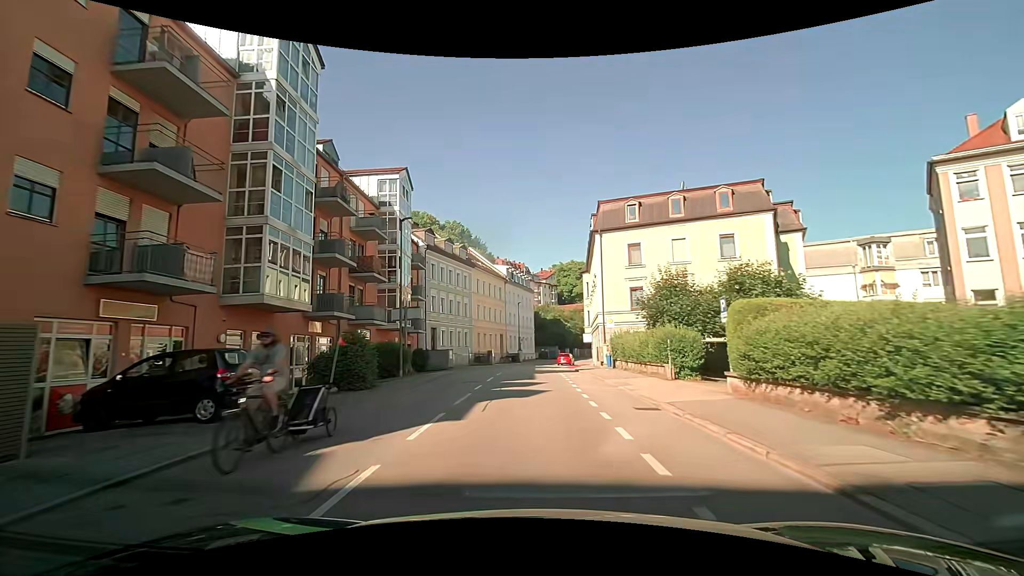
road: tertiary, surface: asphalt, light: Day
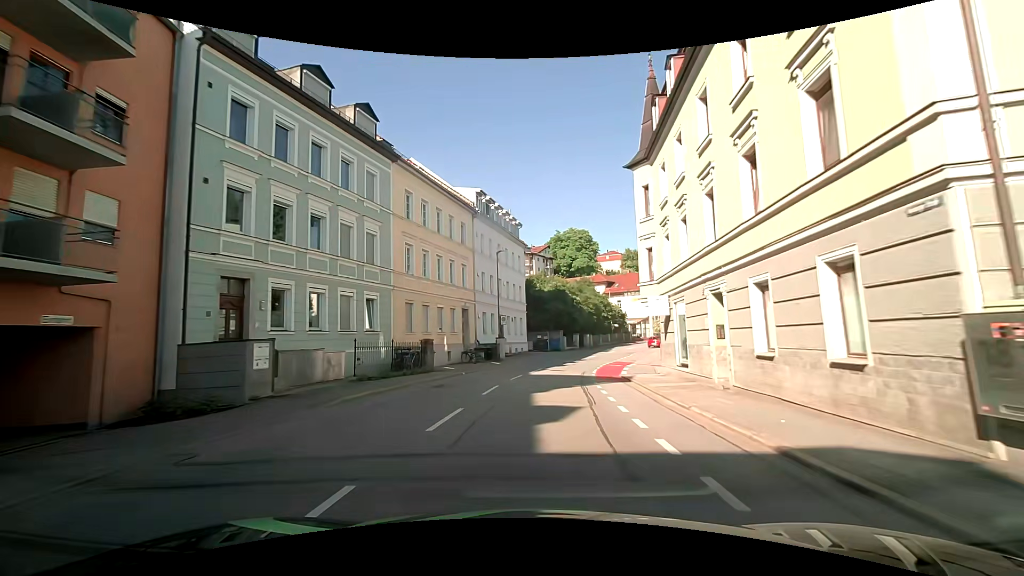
(+0.3, +31.2) m; +1°
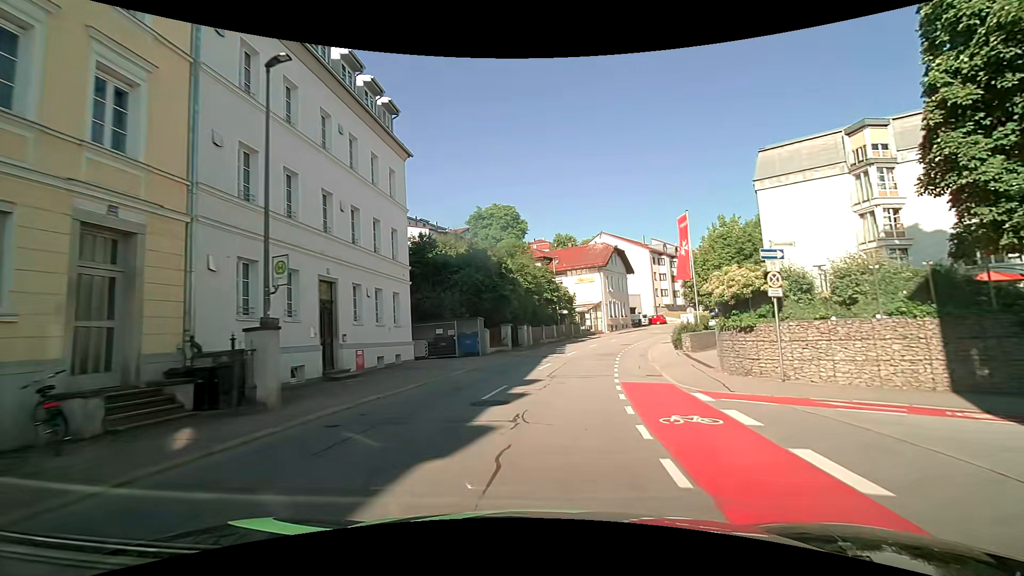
(+1.8, +25.3) m; +9°
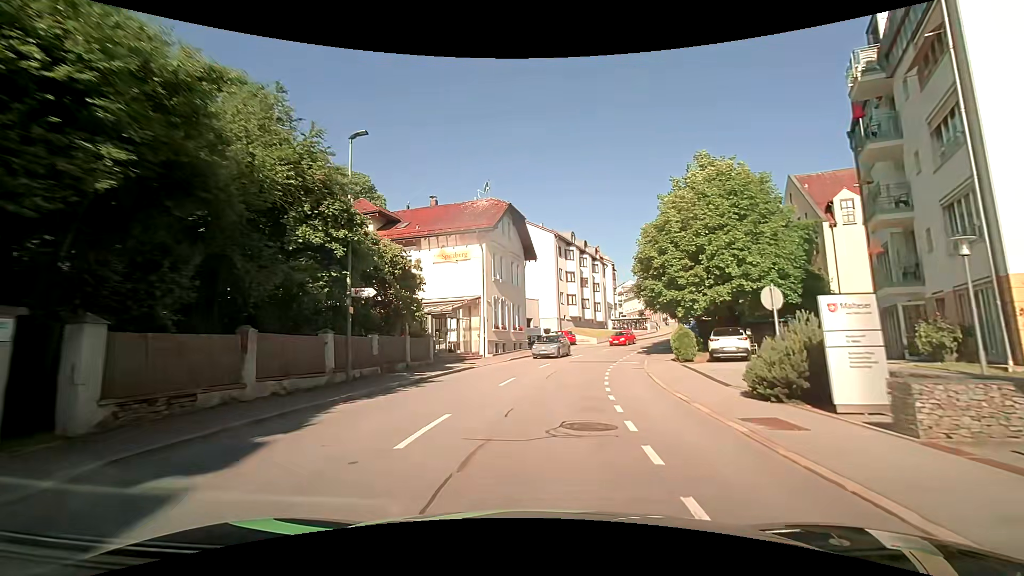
(+4.0, +31.1) m; +14°
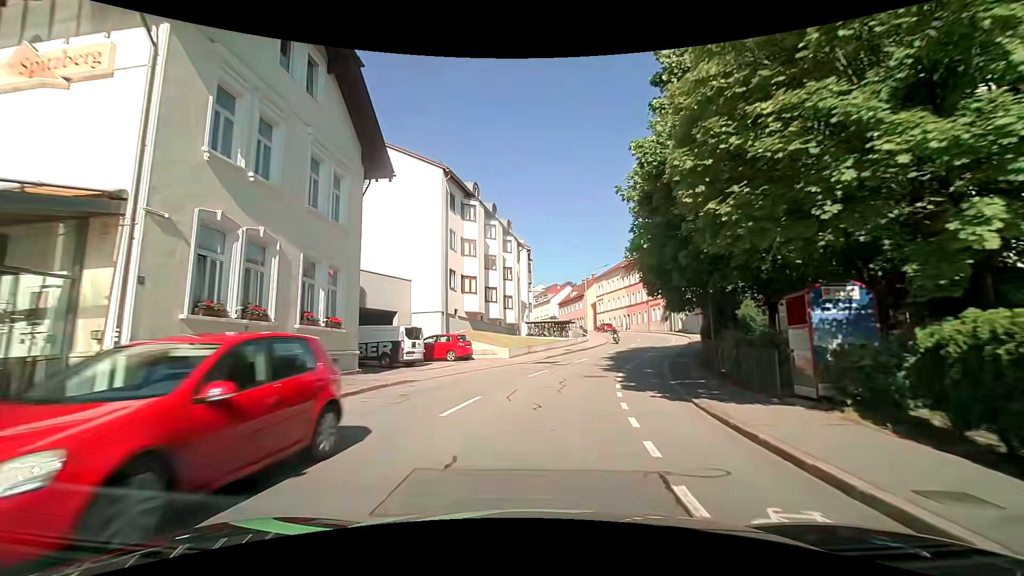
(+2.3, +23.7) m; +11°
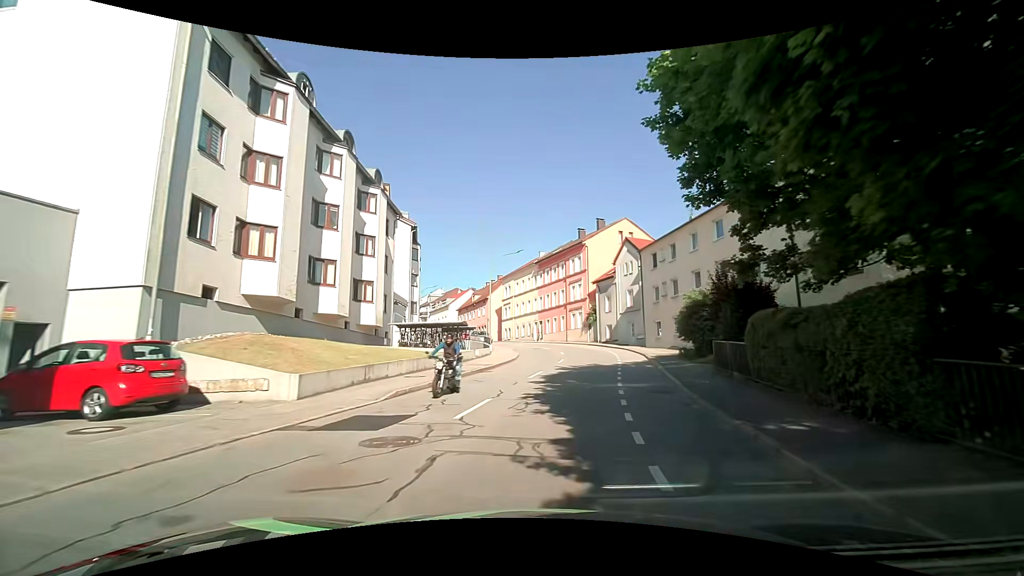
(+1.6, +17.5) m; +10°
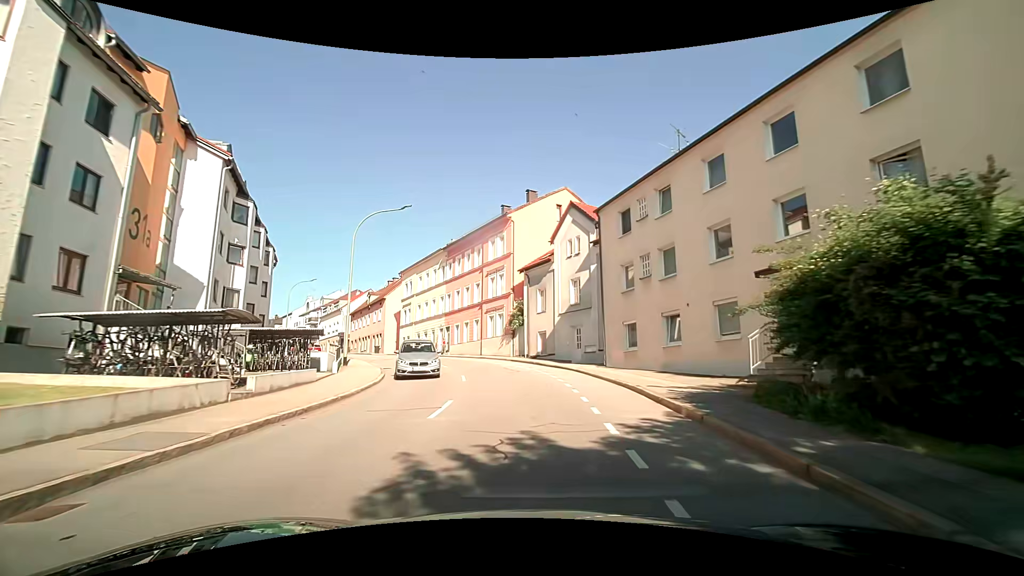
(+1.8, +17.4) m; +10°
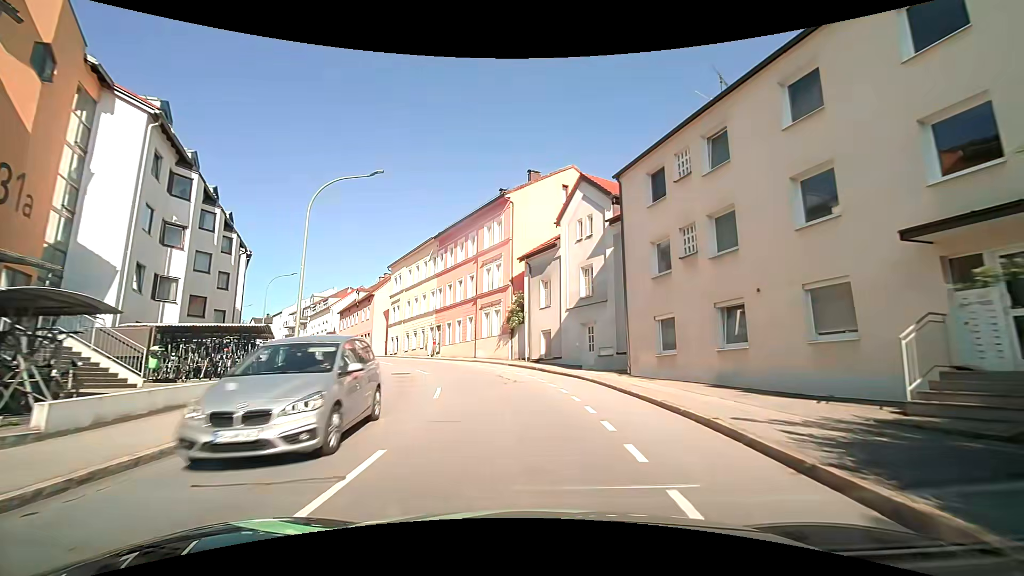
(0.0, +5.7) m; -1°
(0, +10) (-2, +20) (-5, +29) (-10, +38) (-15, +47) (-20, +55) (-26, +64) (-31, +72) (-37, +80) (-43, +88) m
